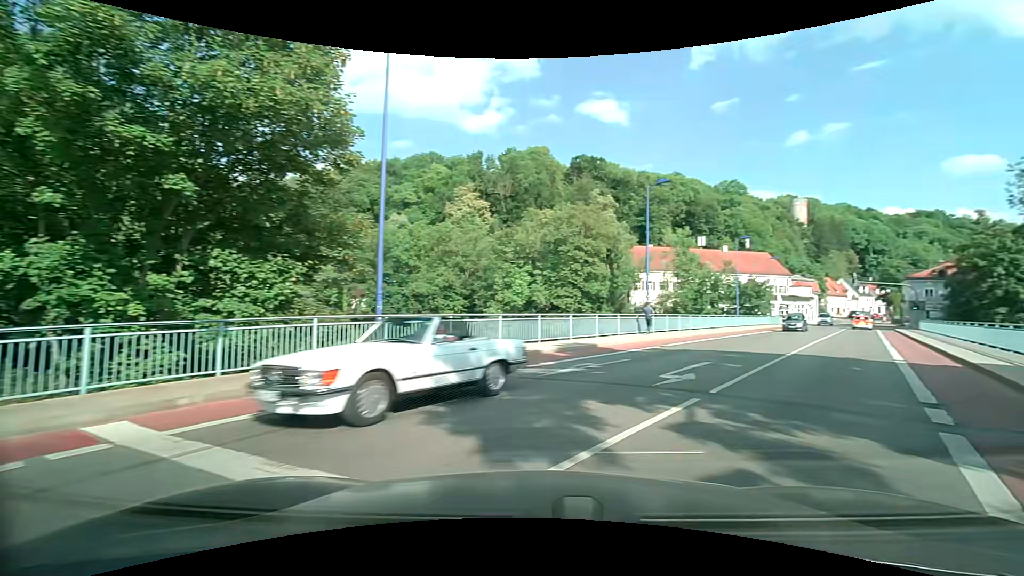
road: residential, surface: asphalt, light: Day
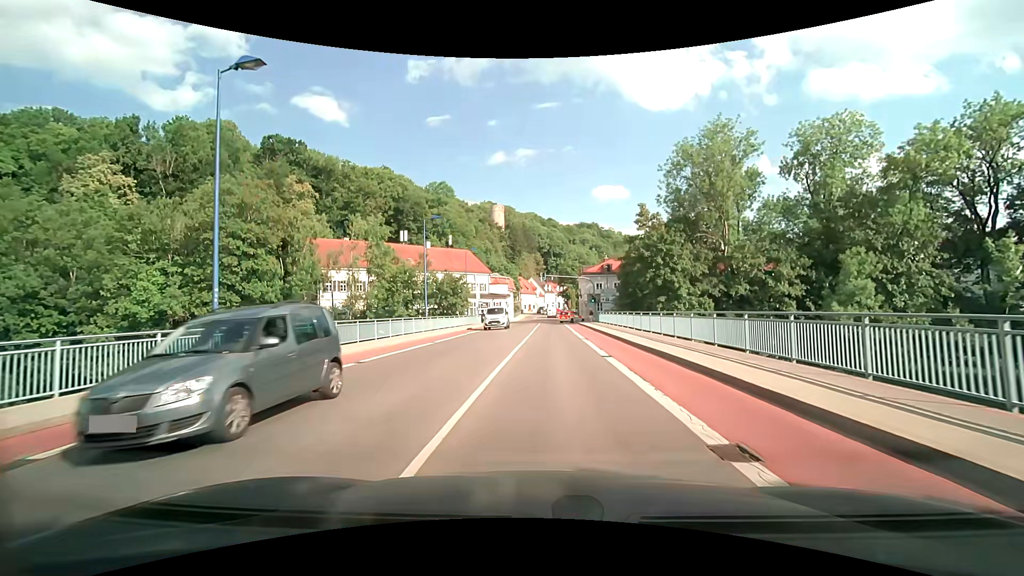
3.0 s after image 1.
(+6.5, +14.8) m; +30°
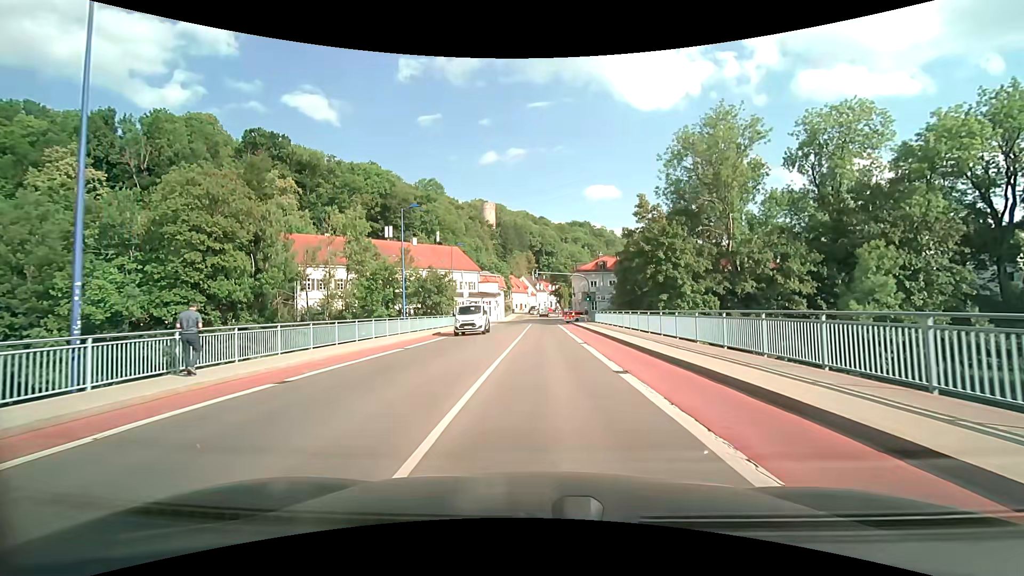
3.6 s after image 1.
(0.0, +4.3) m; 0°
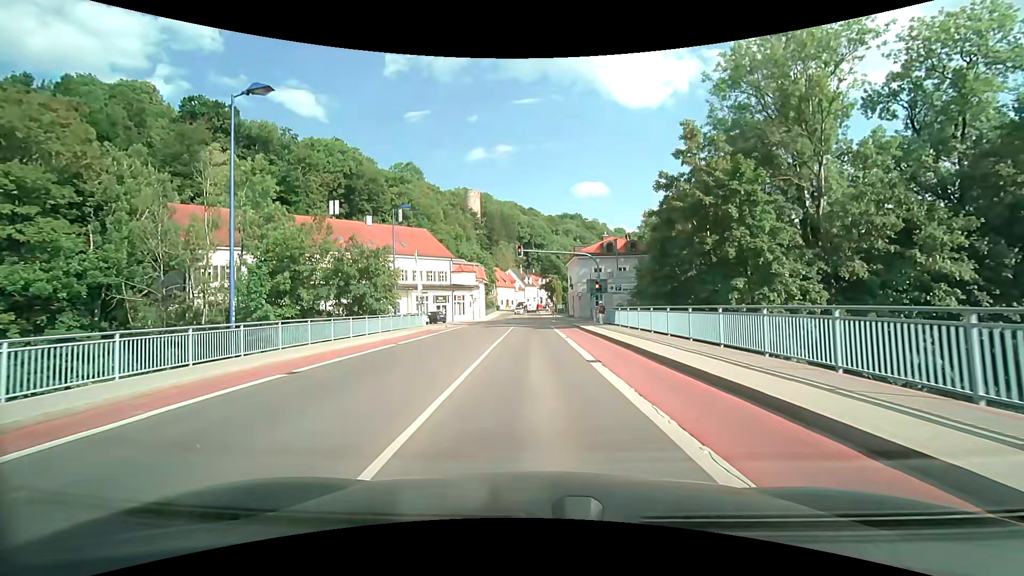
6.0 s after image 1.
(+0.3, +19.7) m; +1°
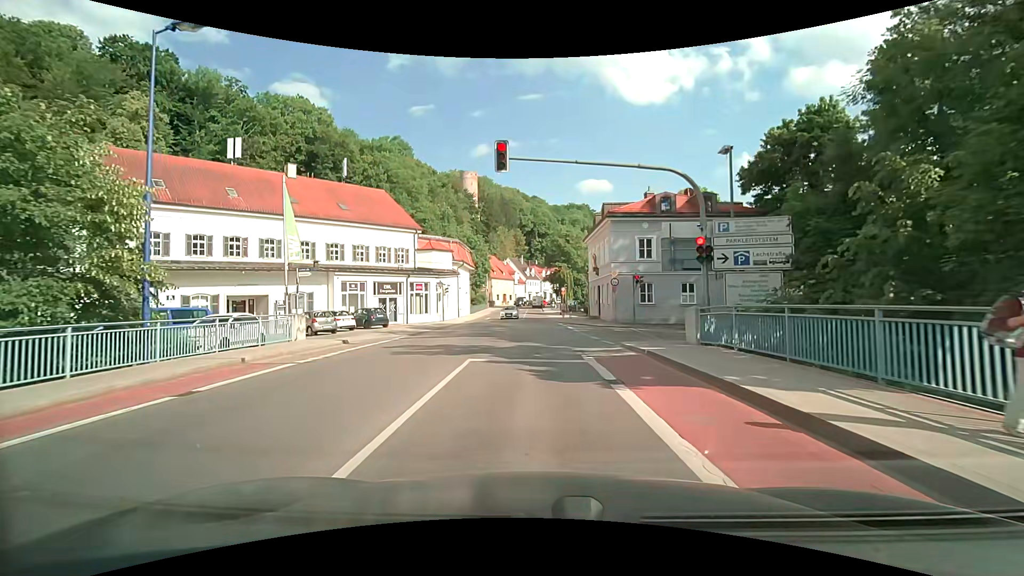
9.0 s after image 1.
(-0.1, +24.5) m; 0°
(0, +10) (0, +20) (0, +30) (-1, +40) (-1, +50) (-1, +60) (-1, +70) (-1, +80) (-1, +90) (-1, +100) m
